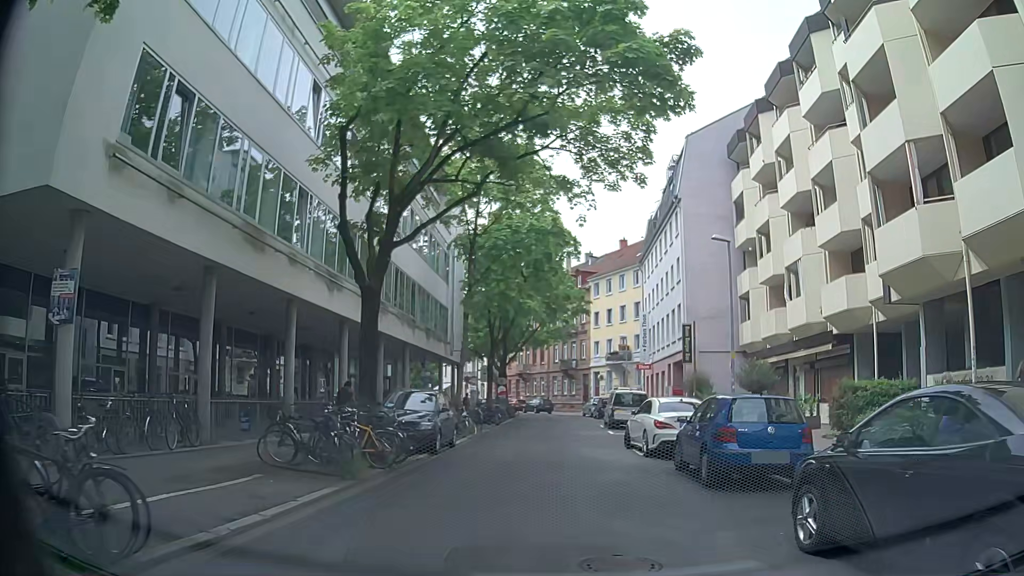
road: residential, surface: asphalt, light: Day
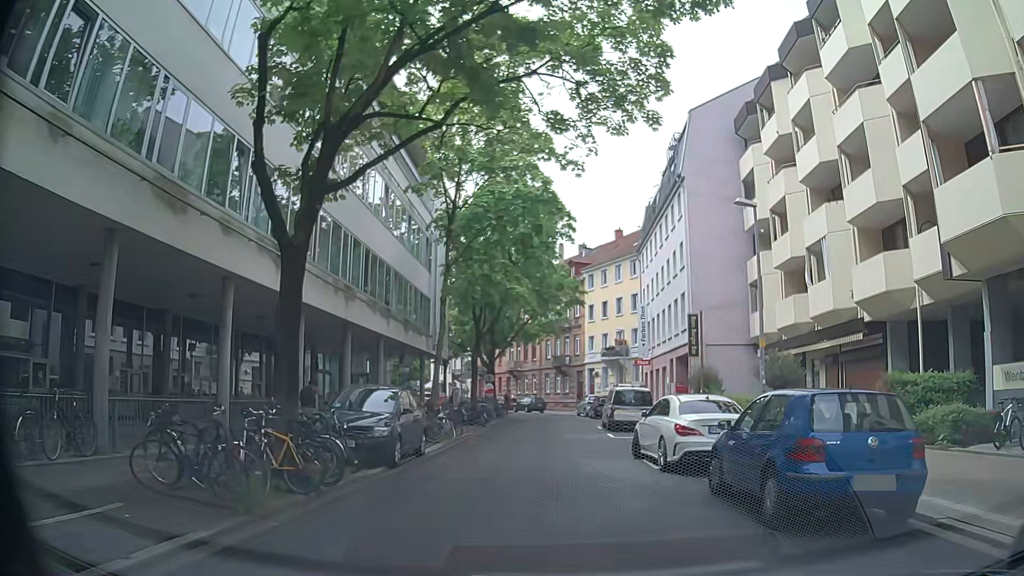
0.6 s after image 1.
(-0.1, +3.6) m; -2°
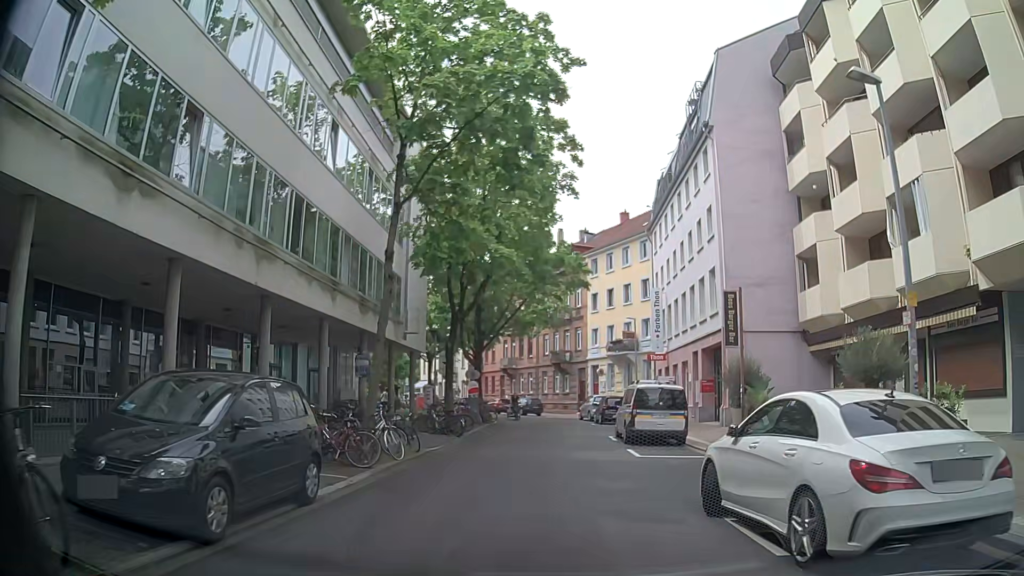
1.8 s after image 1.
(+0.2, +7.2) m; +2°
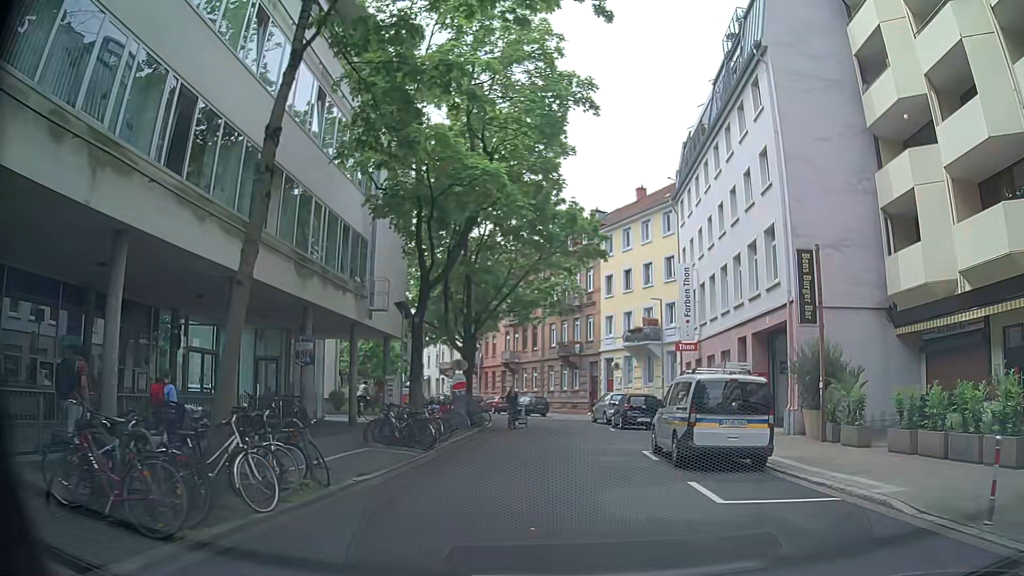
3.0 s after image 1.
(0.0, +7.1) m; -1°
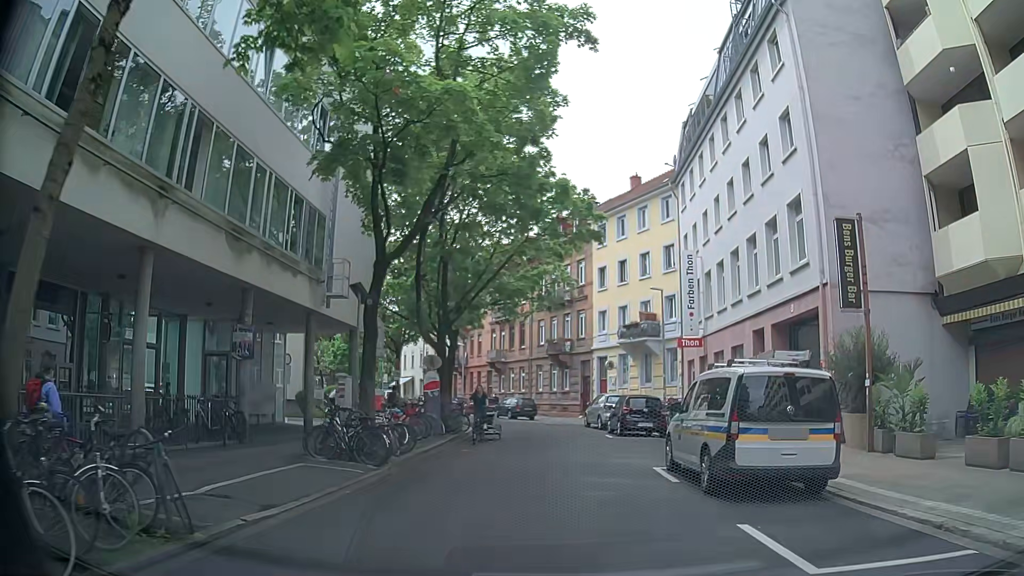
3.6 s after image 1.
(0.0, +3.5) m; +2°
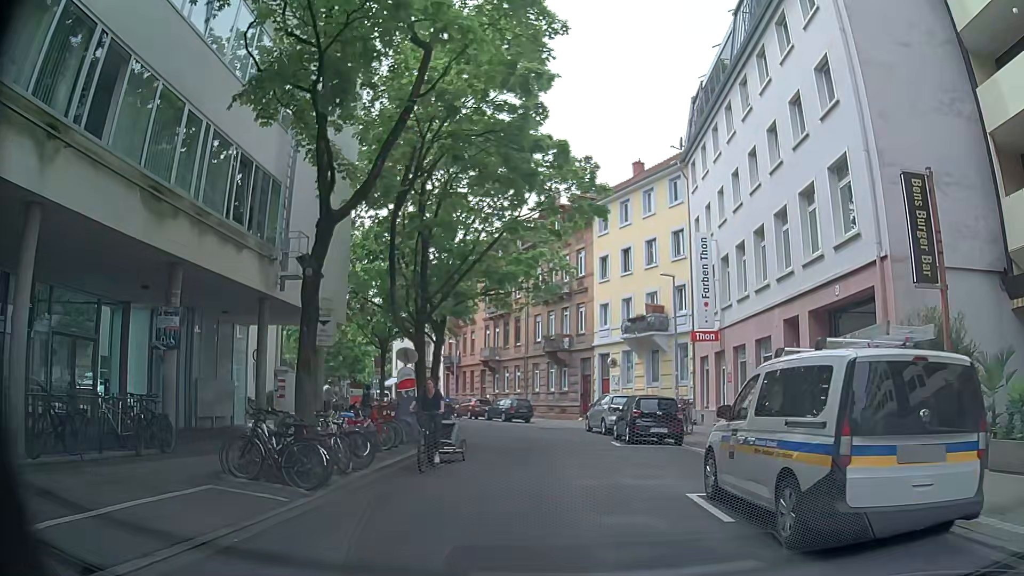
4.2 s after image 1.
(0.0, +3.5) m; +2°
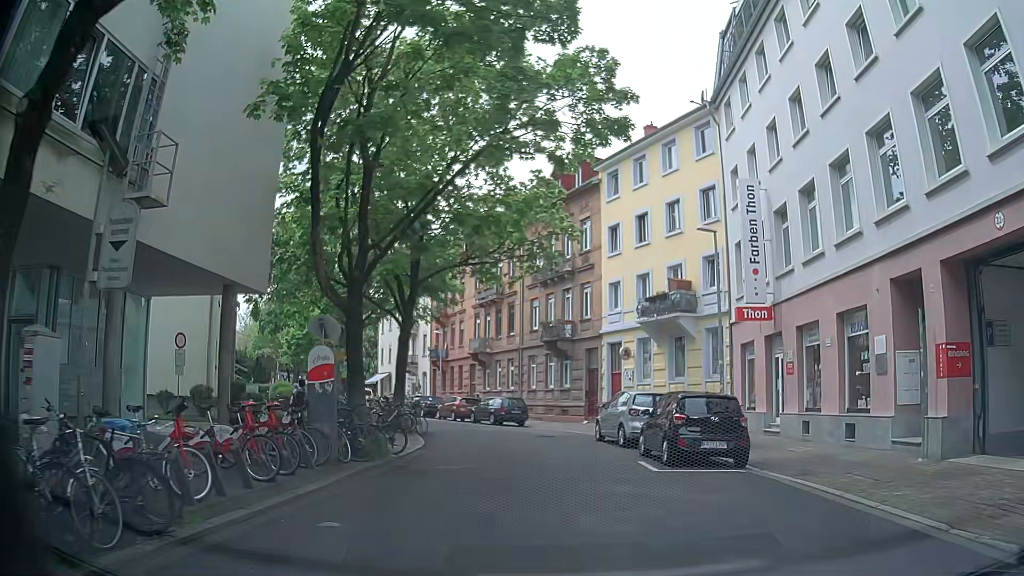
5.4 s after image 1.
(-0.3, +6.8) m; -3°
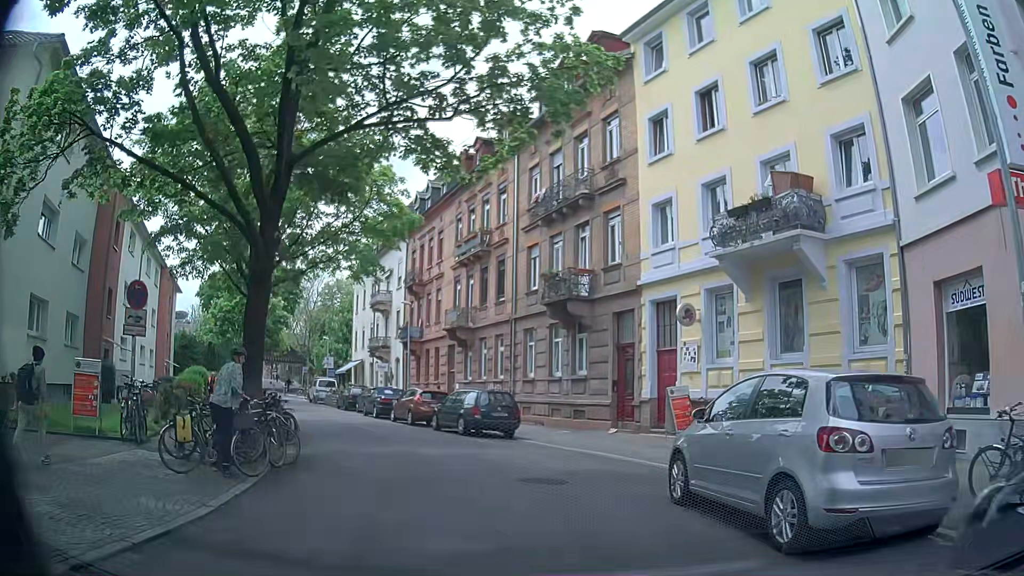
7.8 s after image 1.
(+0.2, +12.7) m; +1°
